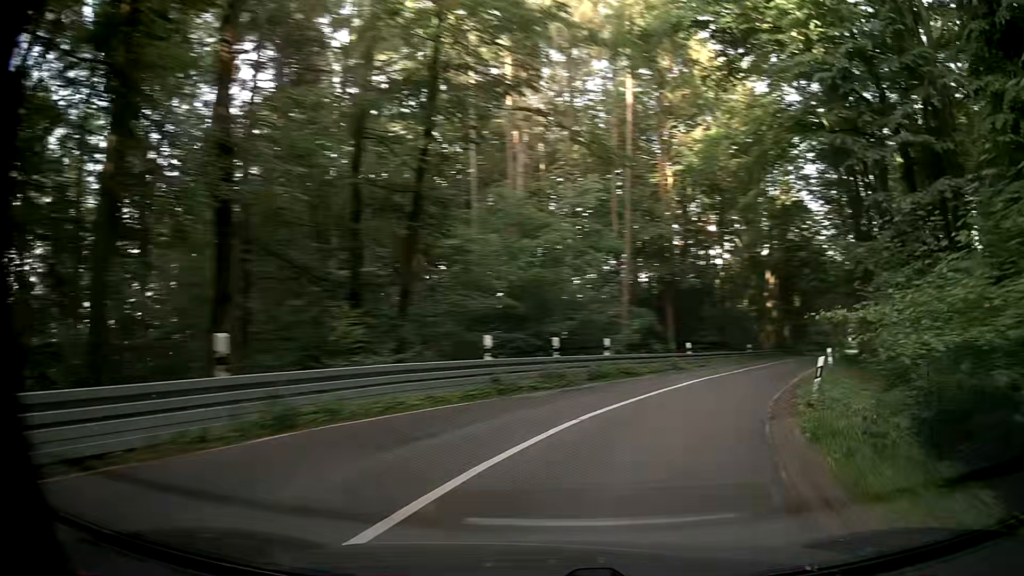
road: secondary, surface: asphalt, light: Day
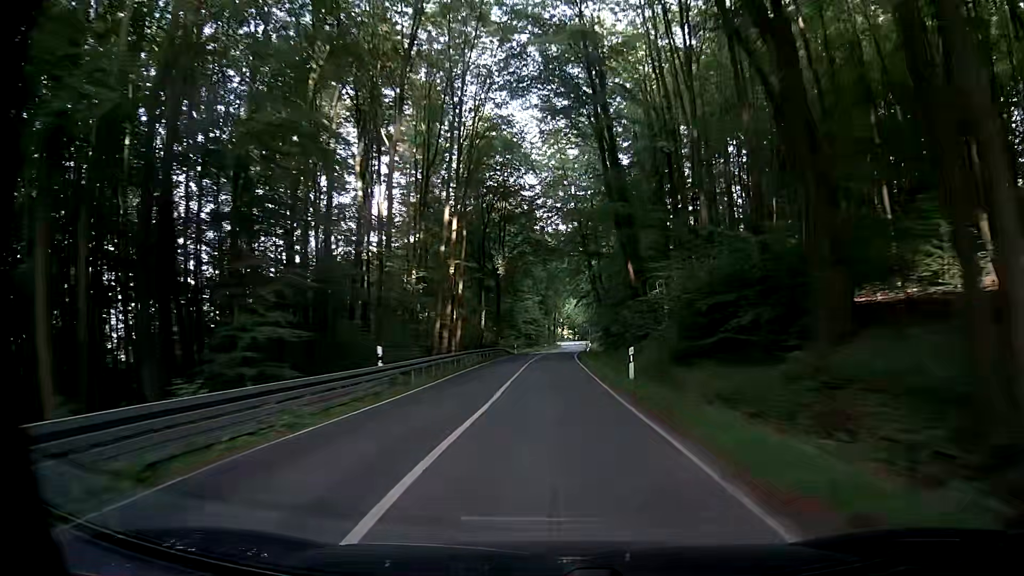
(+13.2, +32.8) m; +28°
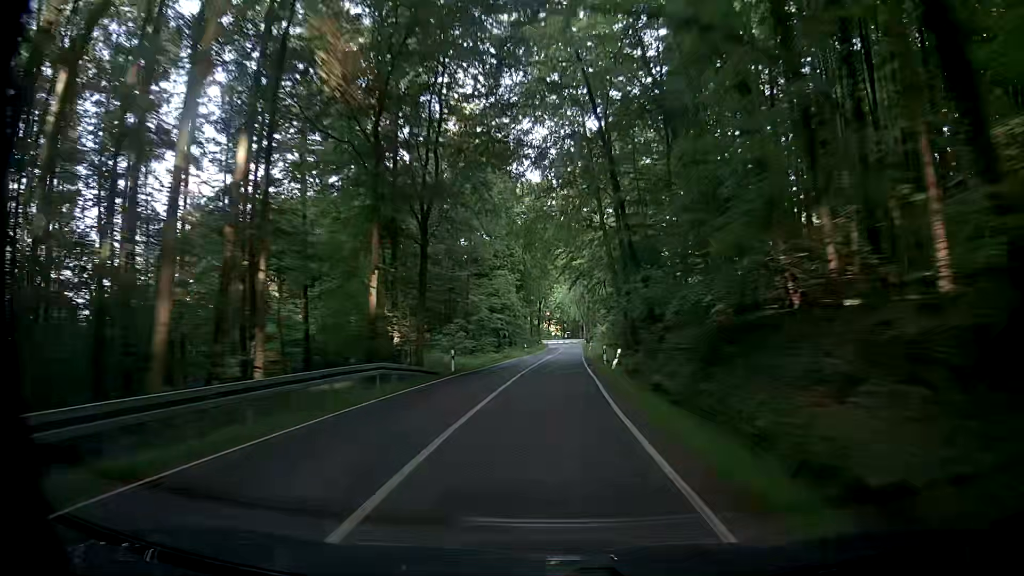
(+2.5, +36.8) m; +3°
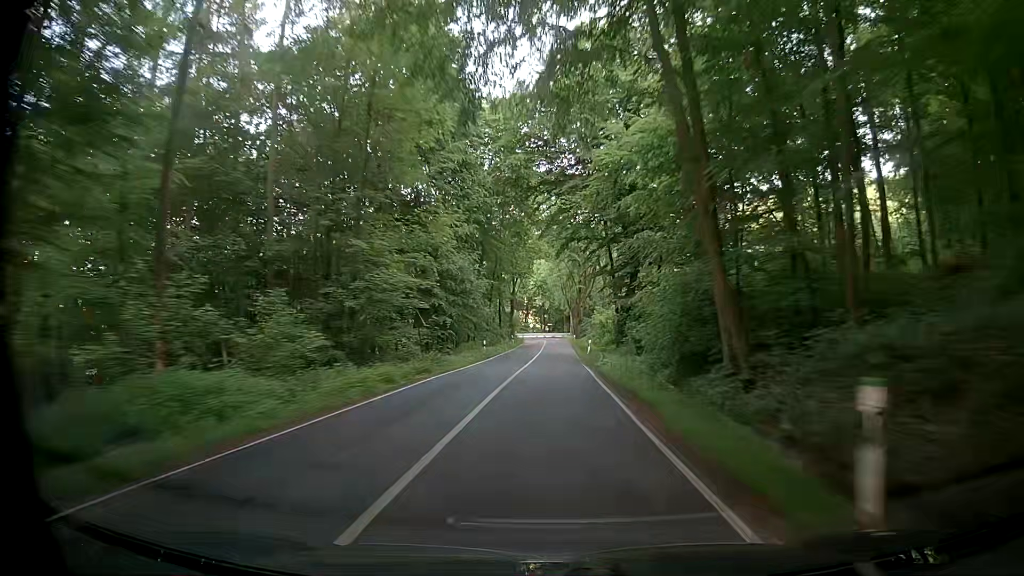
(+0.8, +28.9) m; +2°
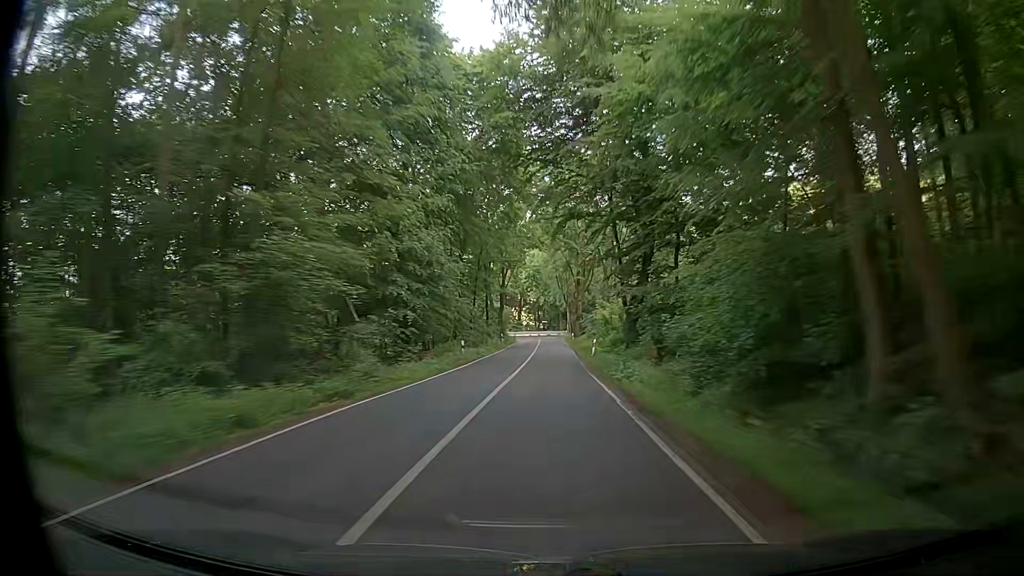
(+0.1, +9.5) m; +1°
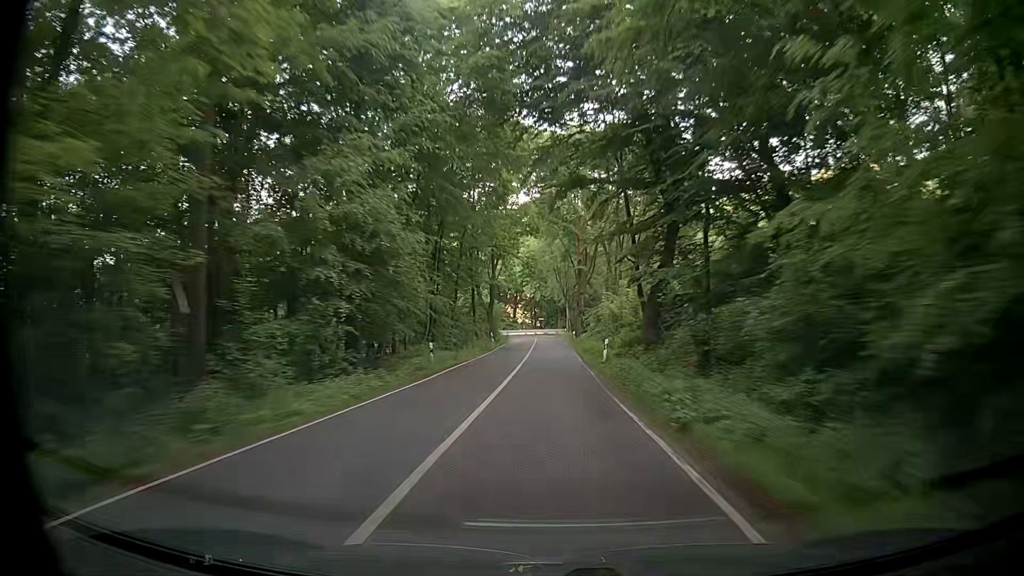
(+0.1, +9.3) m; +1°
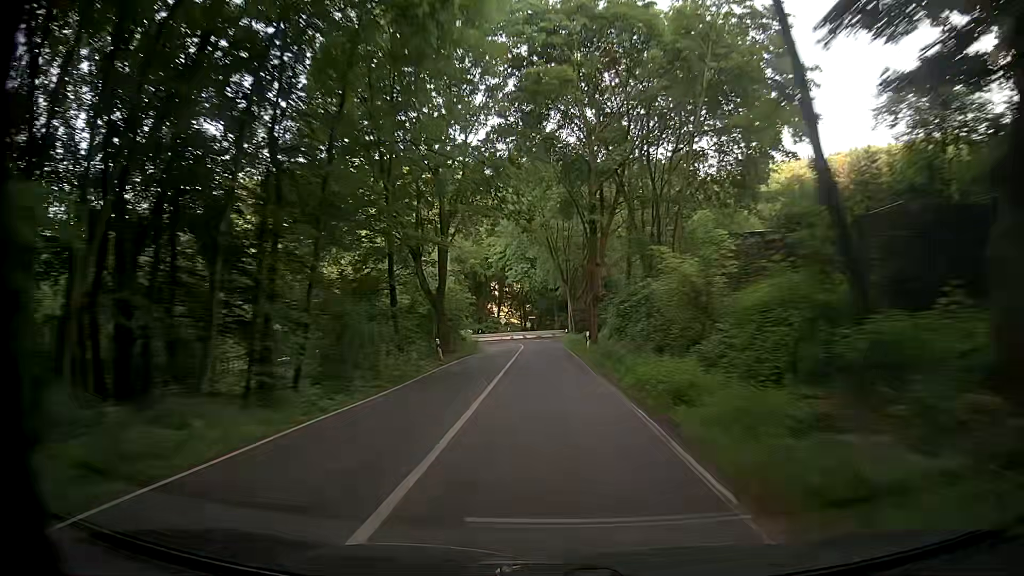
(-0.3, +26.8) m; 0°
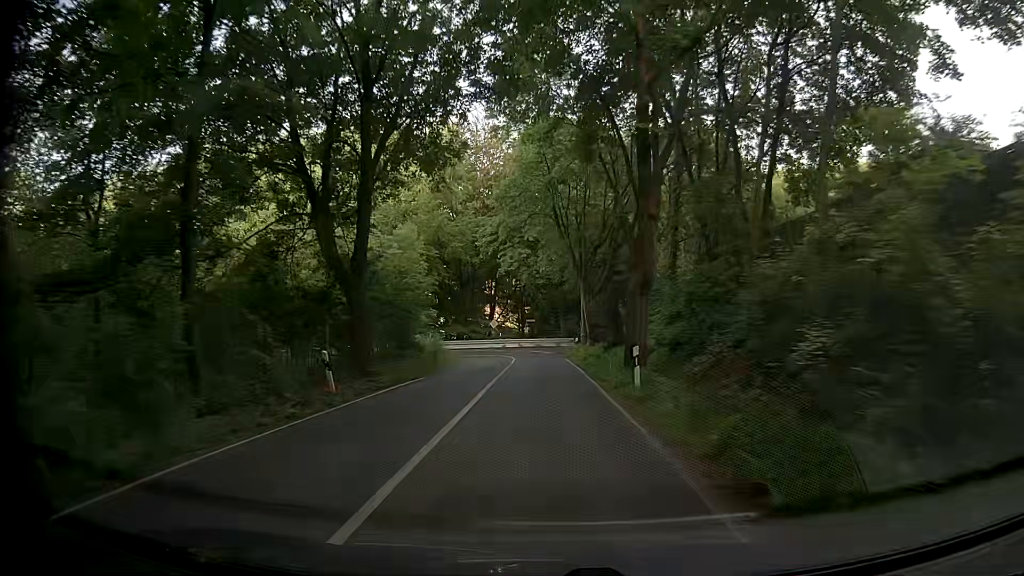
(-0.3, +16.8) m; 0°
(0, +10) (0, +20) (0, +30) (-1, +40) (-3, +50) (-9, +58) (-17, +62) (-27, +62) (-36, +57) (-42, +49) m
